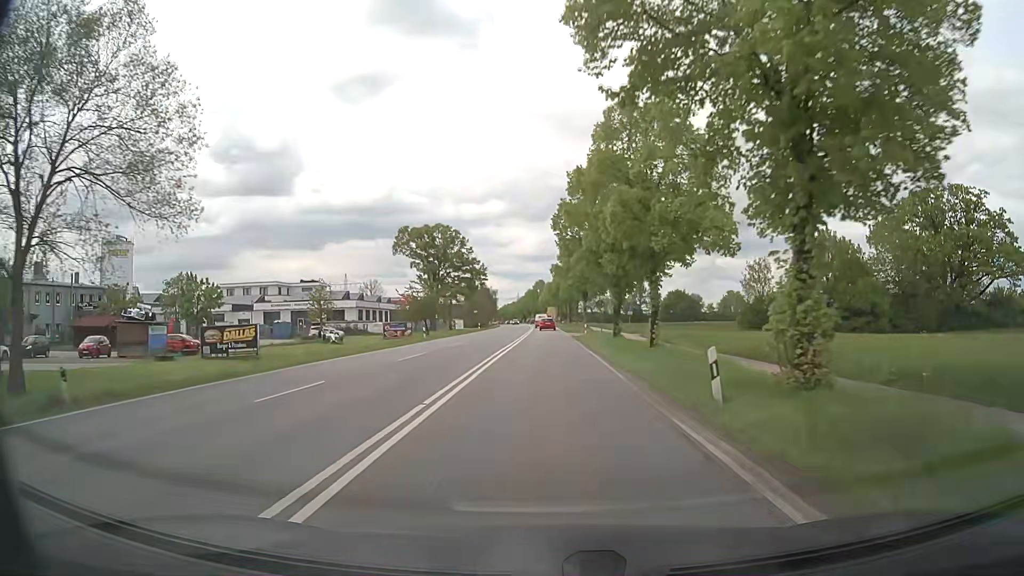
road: secondary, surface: asphalt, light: Day
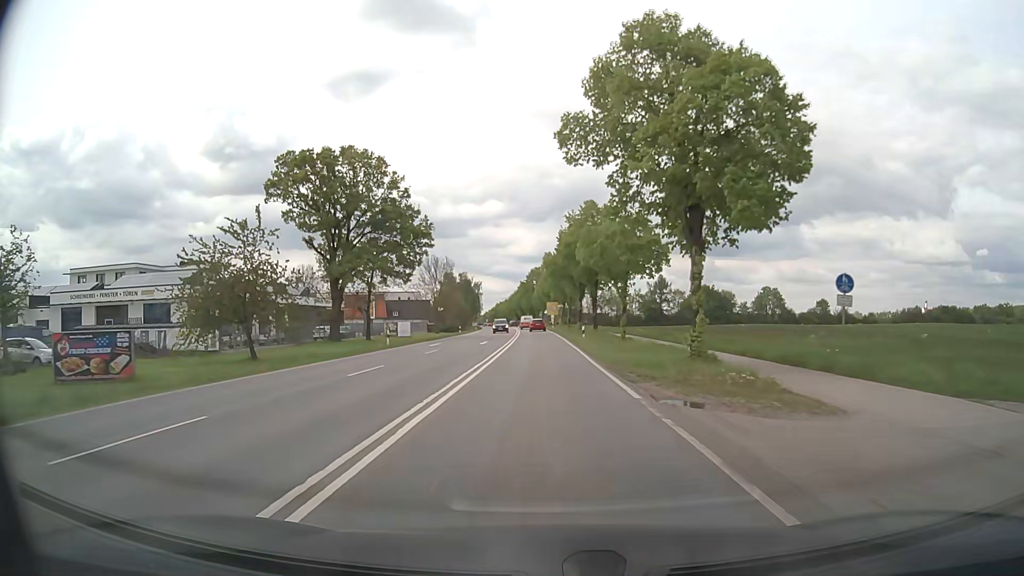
(-0.1, +53.5) m; 0°
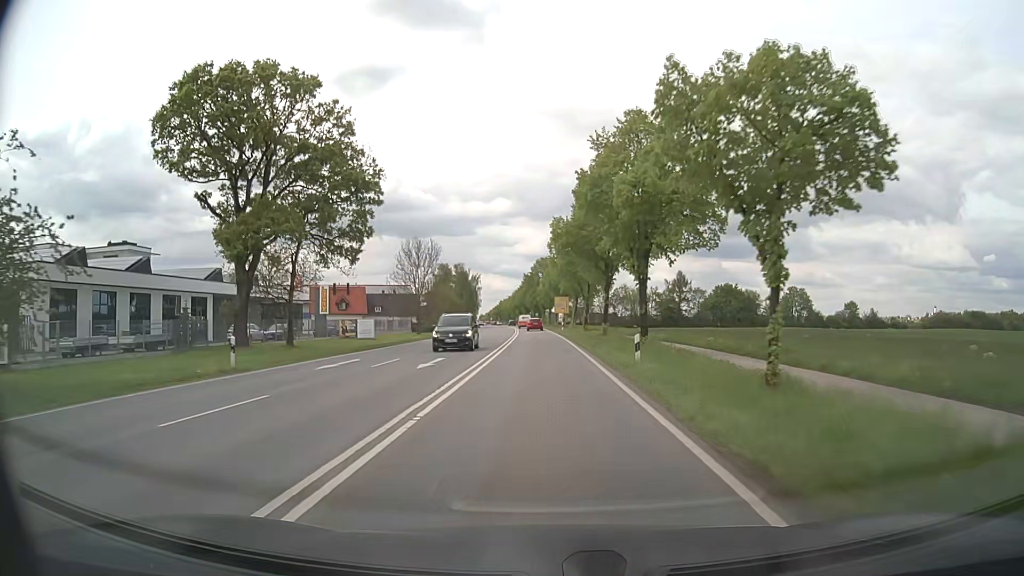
(-0.1, +21.4) m; -1°
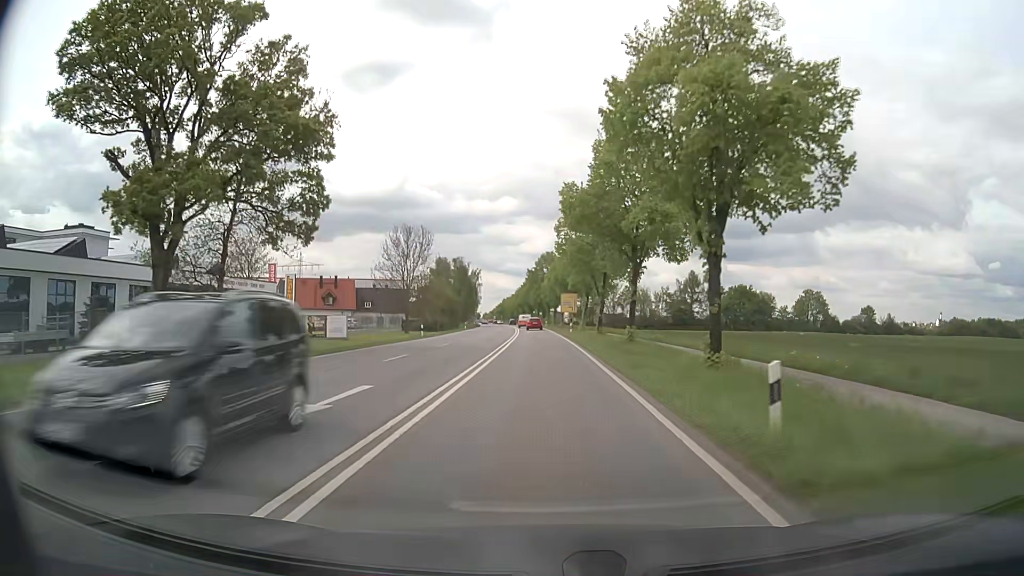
(0.0, +10.6) m; 0°
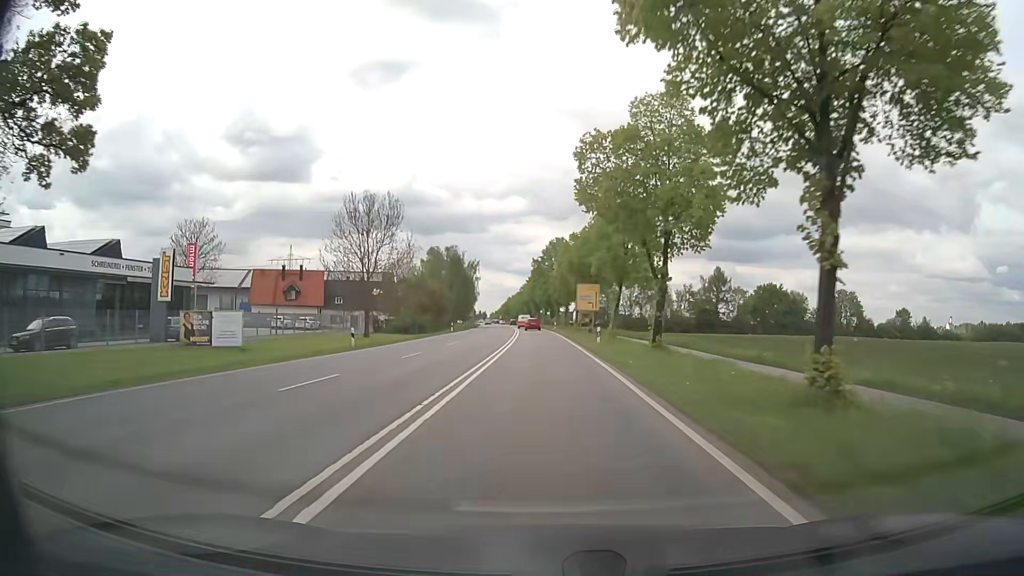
(0.0, +21.2) m; 0°
